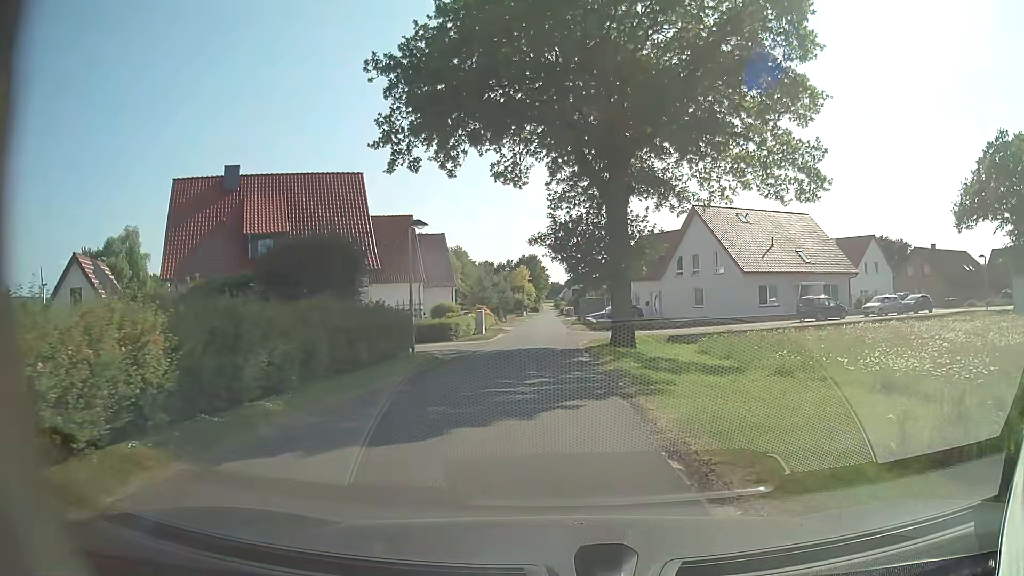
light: Day
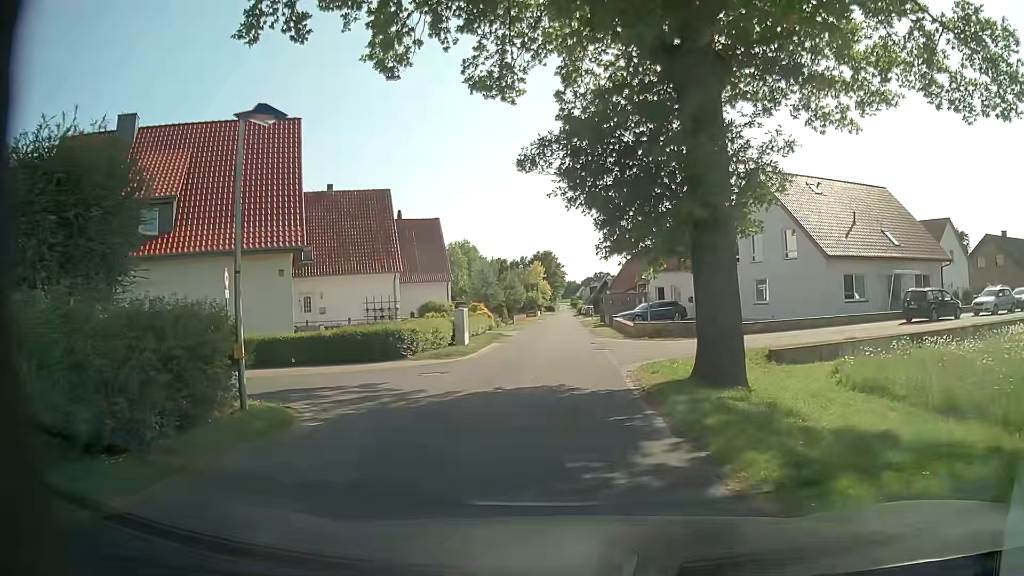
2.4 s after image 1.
(-0.1, +13.2) m; -2°
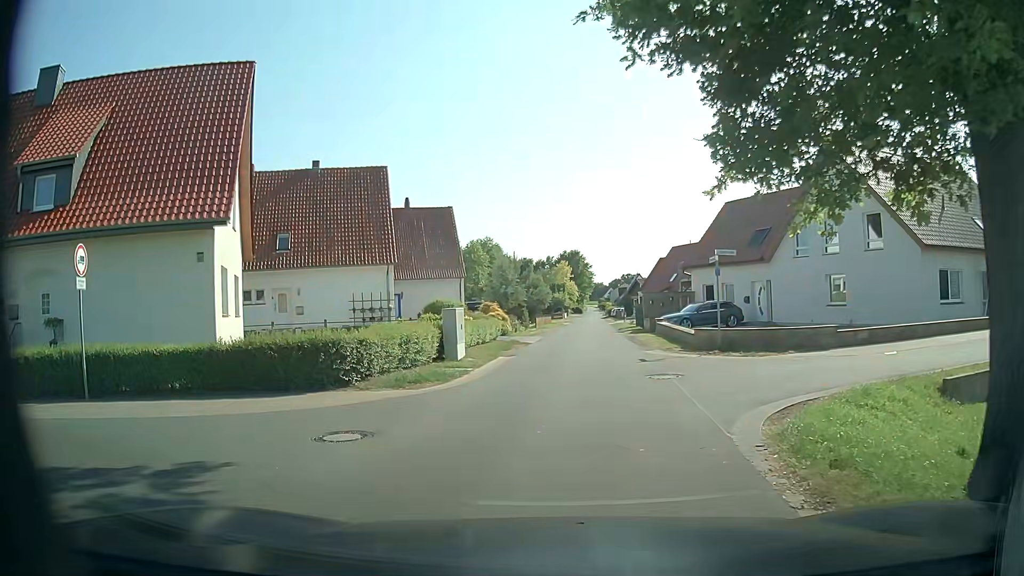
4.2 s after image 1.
(-0.1, +7.7) m; -2°
(-4, +8) (-14, +7) (-23, +3) (-32, 0) (-41, -5) (-50, -10) (-59, -13) (-69, -16) (-78, -19) (-88, -23) m
